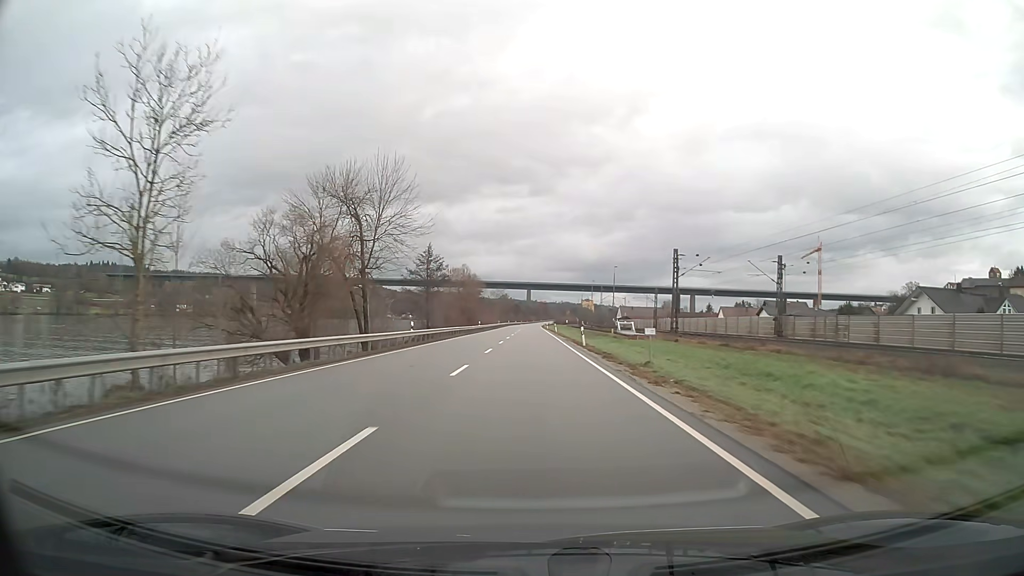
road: primary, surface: asphalt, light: Day
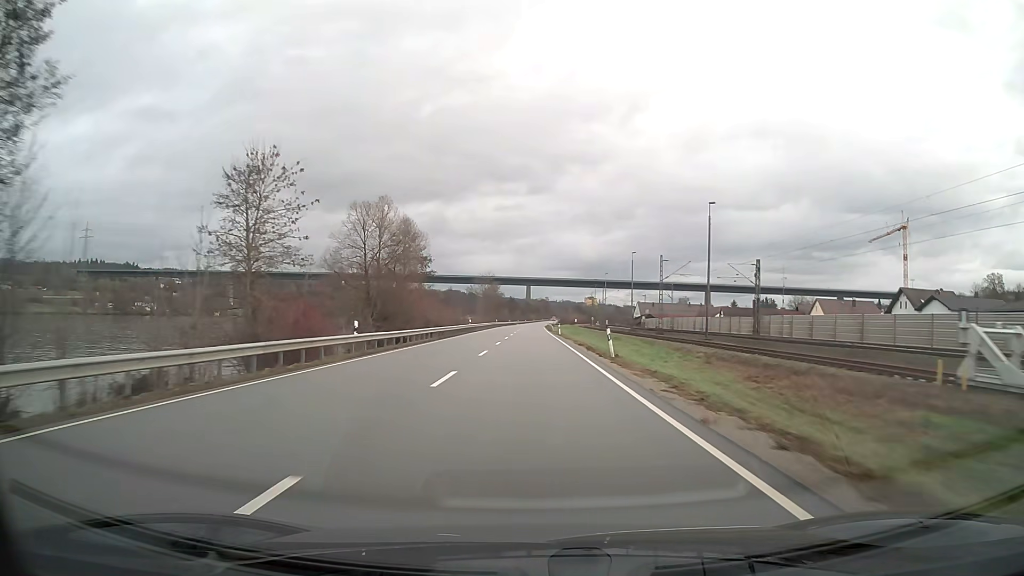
(0.0, +63.2) m; 0°
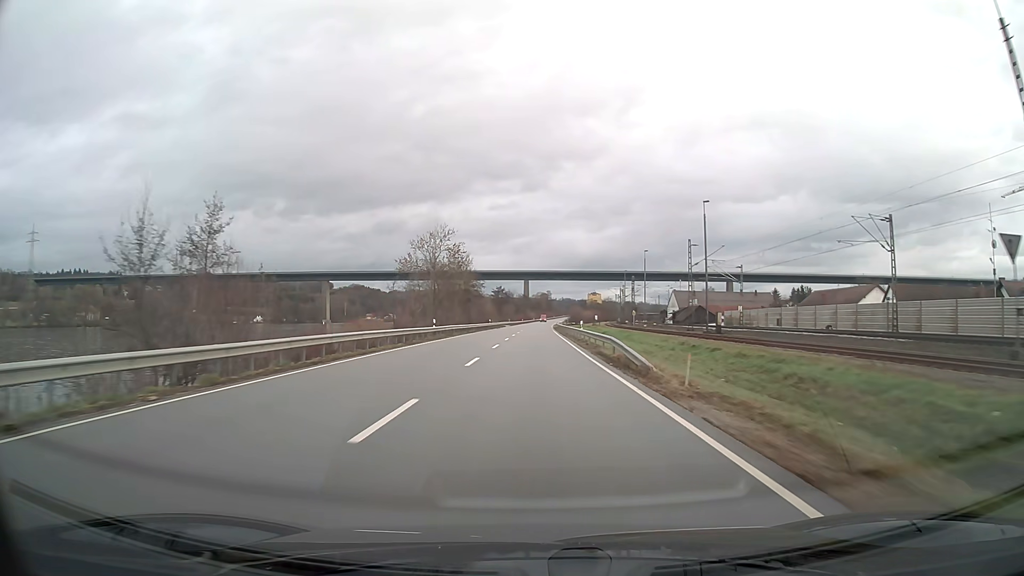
(0.0, +79.0) m; 0°
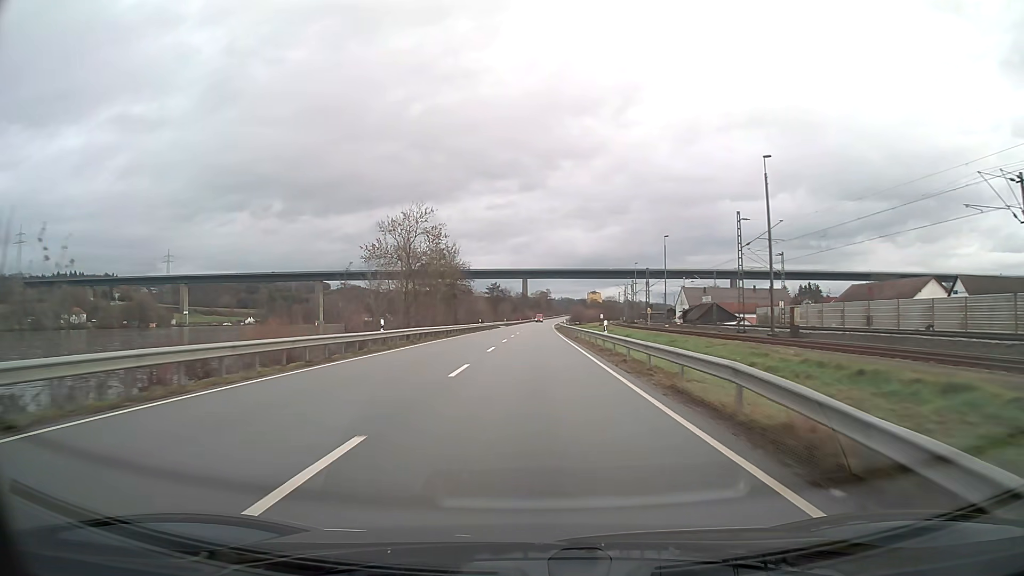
(0.0, +15.8) m; 0°
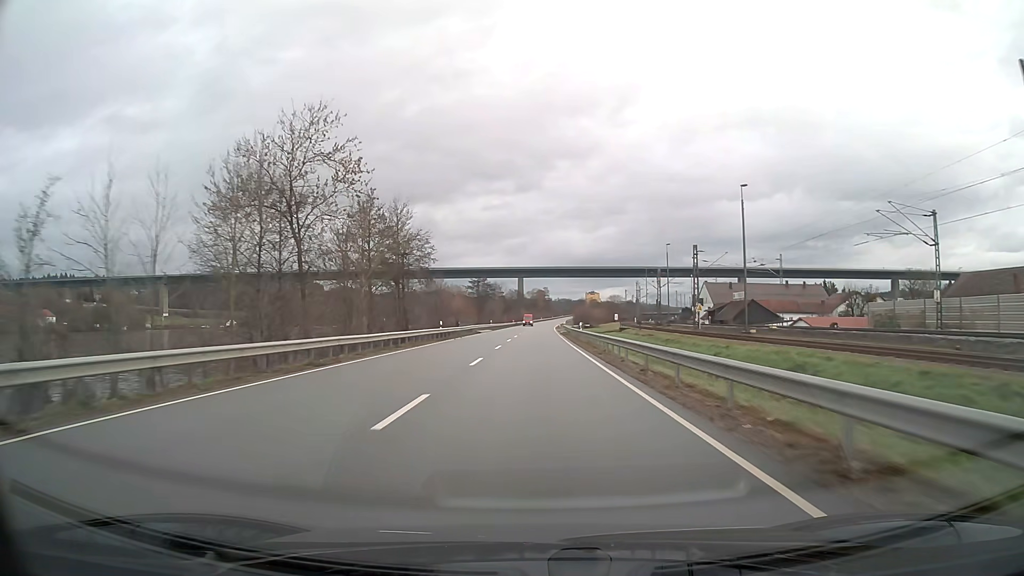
(+0.1, +31.6) m; 0°
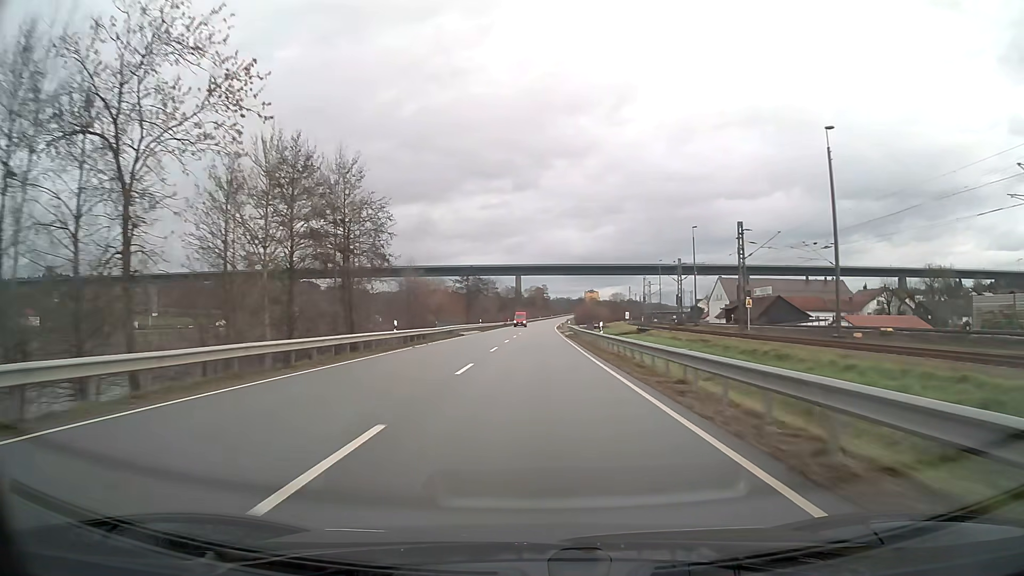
(0.0, +15.8) m; 0°
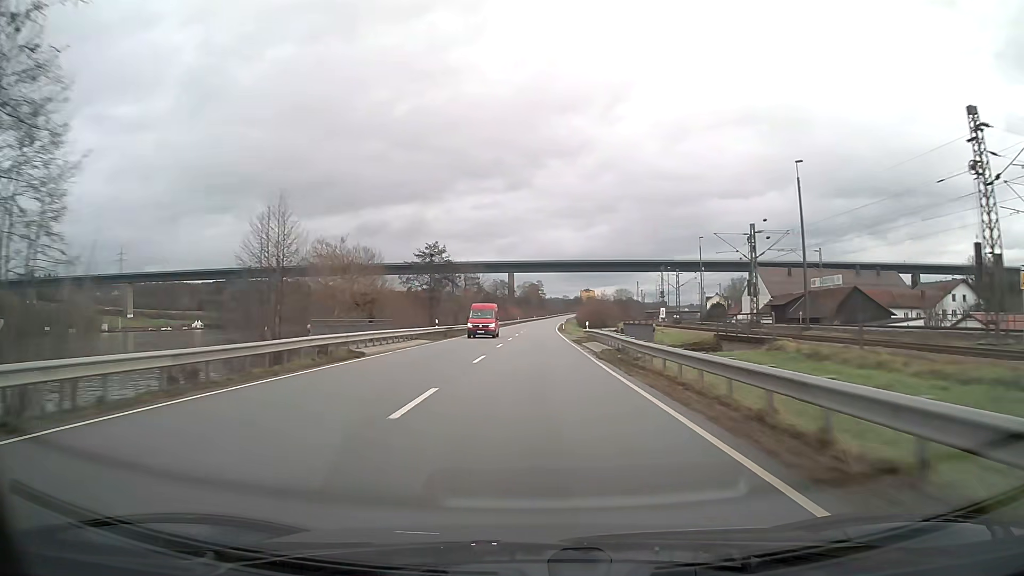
(+0.1, +31.6) m; +1°
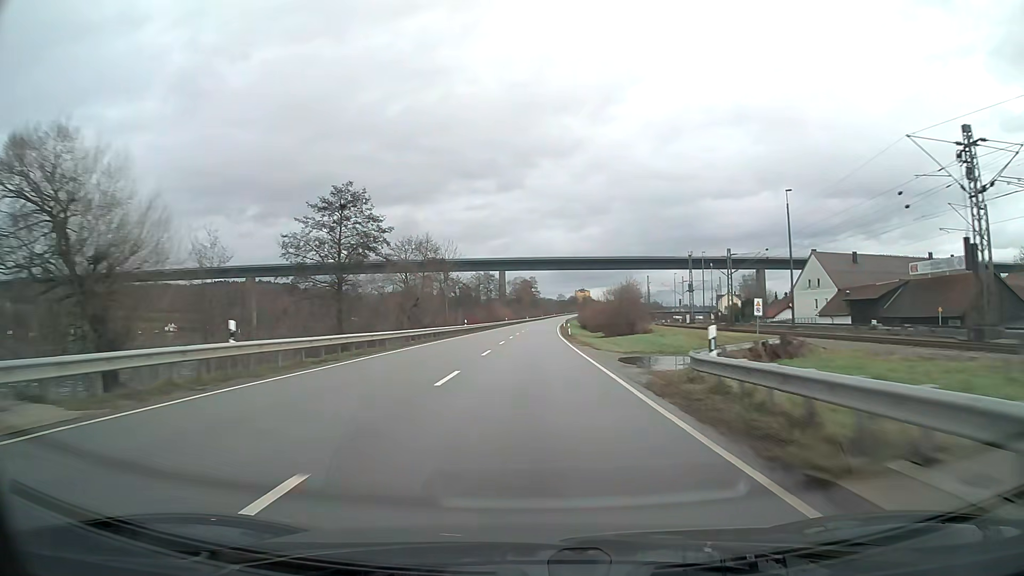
(+0.2, +31.6) m; +1°
(0, +10) (0, +20) (0, +30) (0, +40) (0, +50) (0, +60) (+1, +70) (+1, +80) (+1, +90) (+2, +100) m
